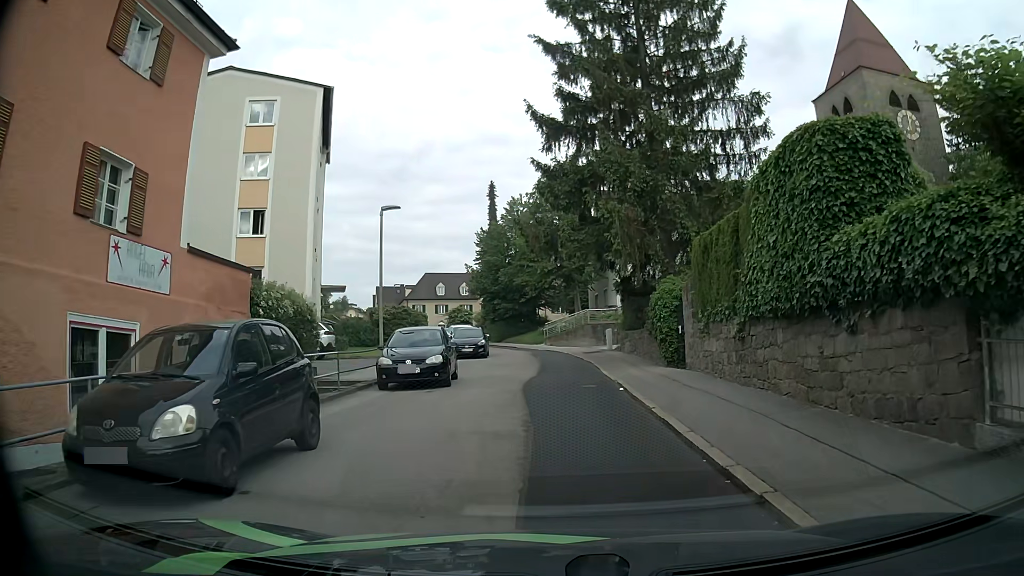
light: Day
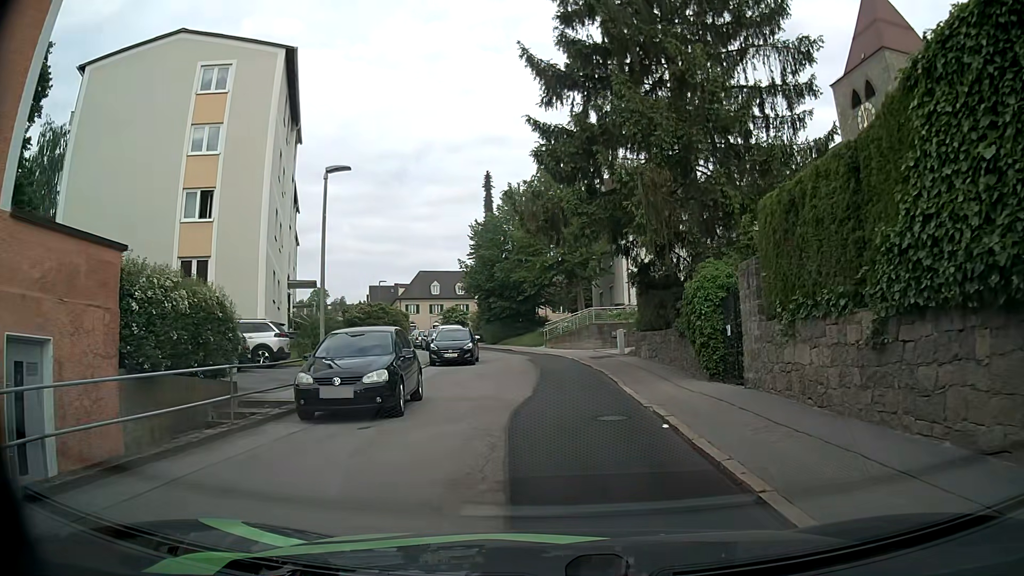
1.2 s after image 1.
(-0.1, +5.4) m; -1°
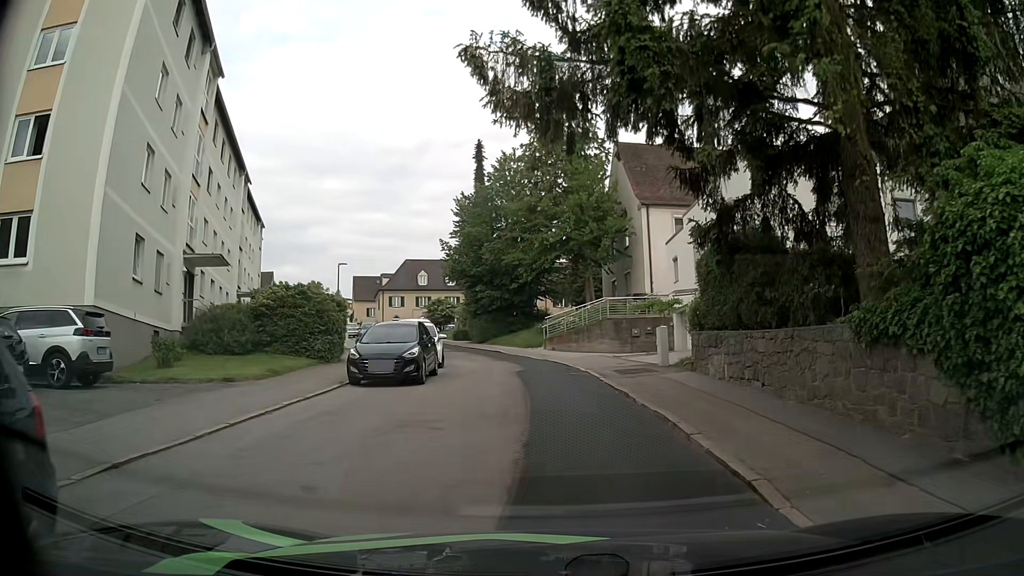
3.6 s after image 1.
(+0.1, +11.0) m; 0°
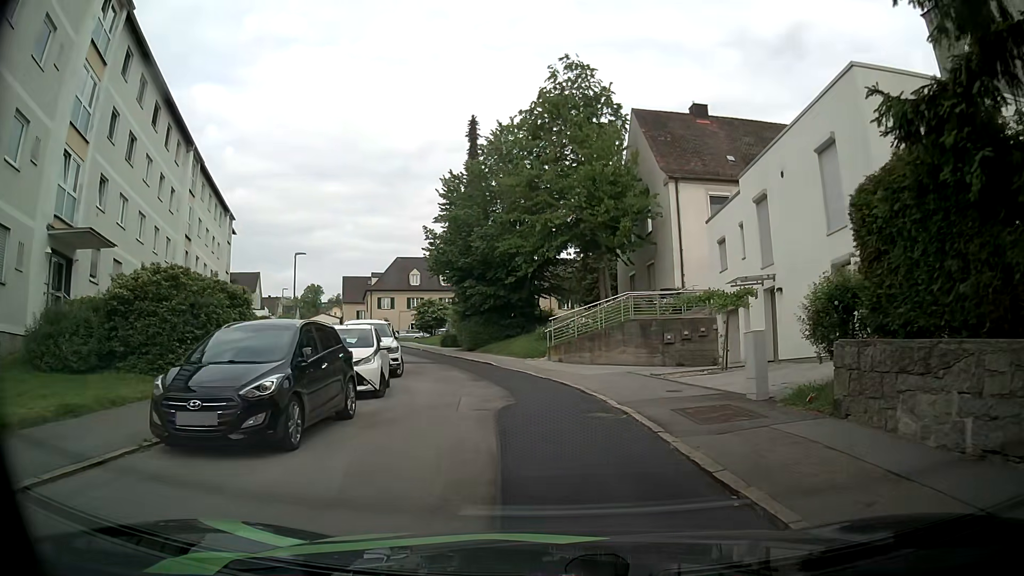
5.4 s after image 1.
(+0.1, +8.5) m; -1°
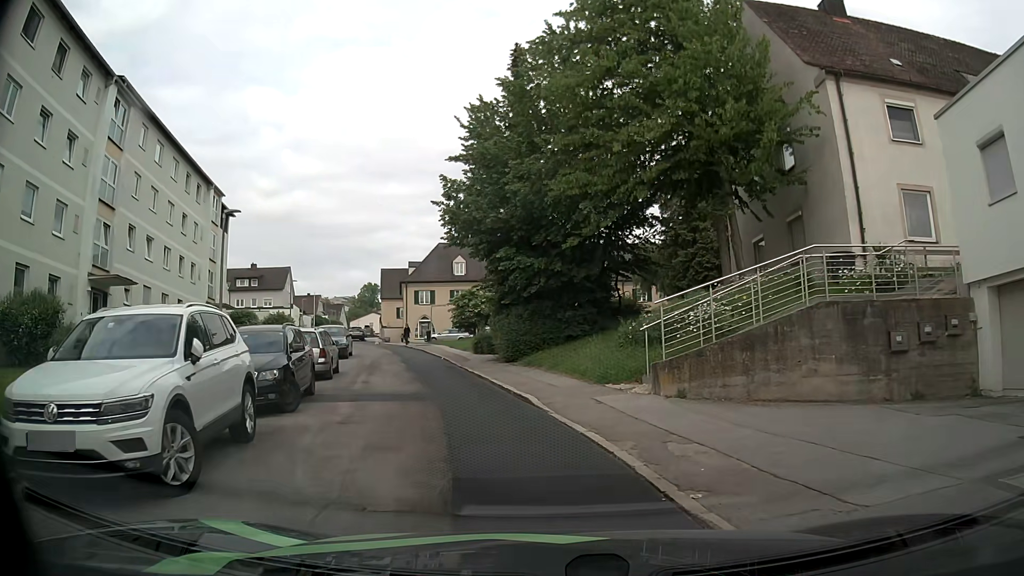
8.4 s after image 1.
(-0.4, +14.3) m; -5°
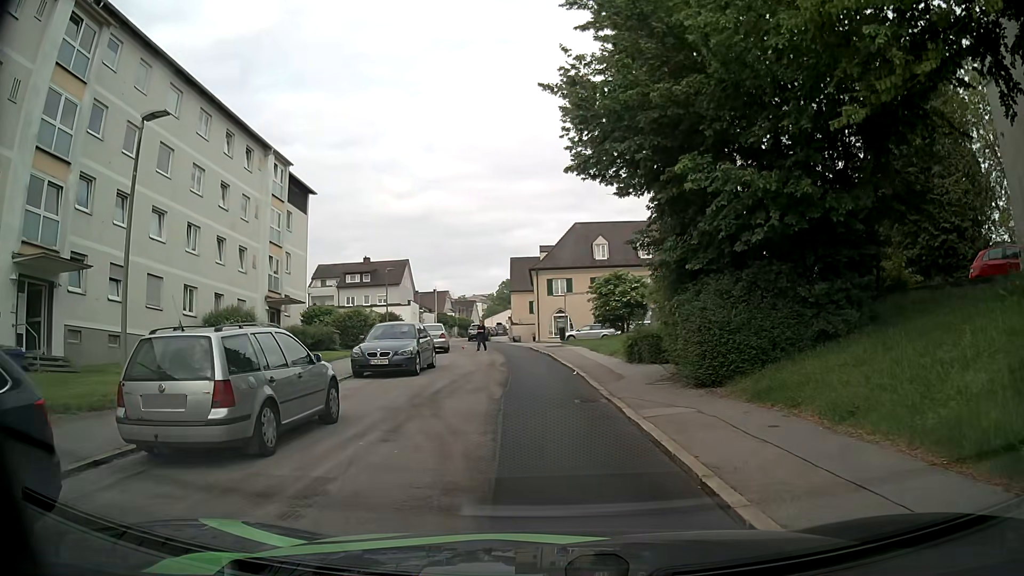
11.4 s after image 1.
(-1.3, +11.6) m; -13°
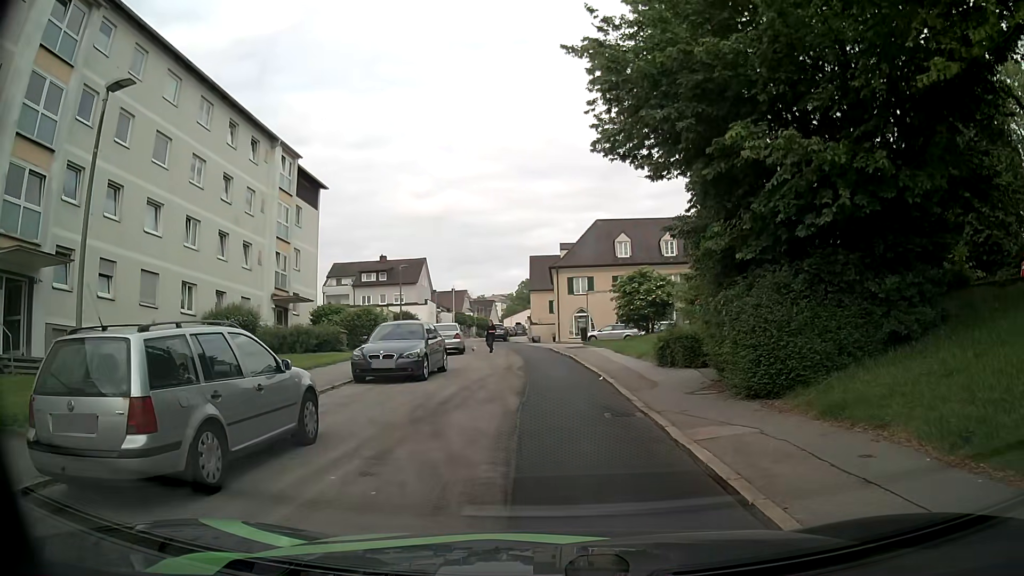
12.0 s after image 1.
(0.0, +1.9) m; -1°
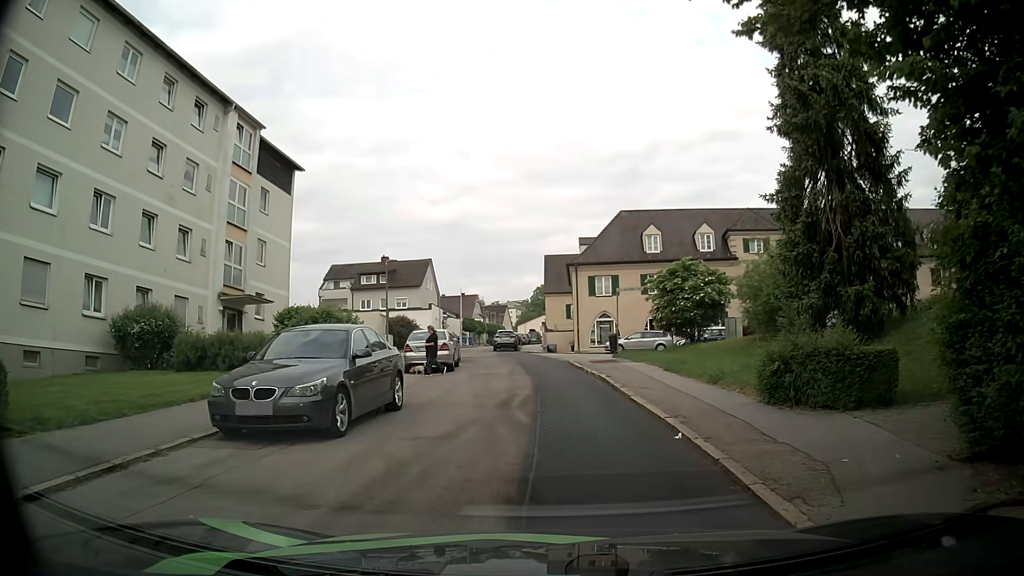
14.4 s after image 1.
(-0.1, +8.0) m; -2°
